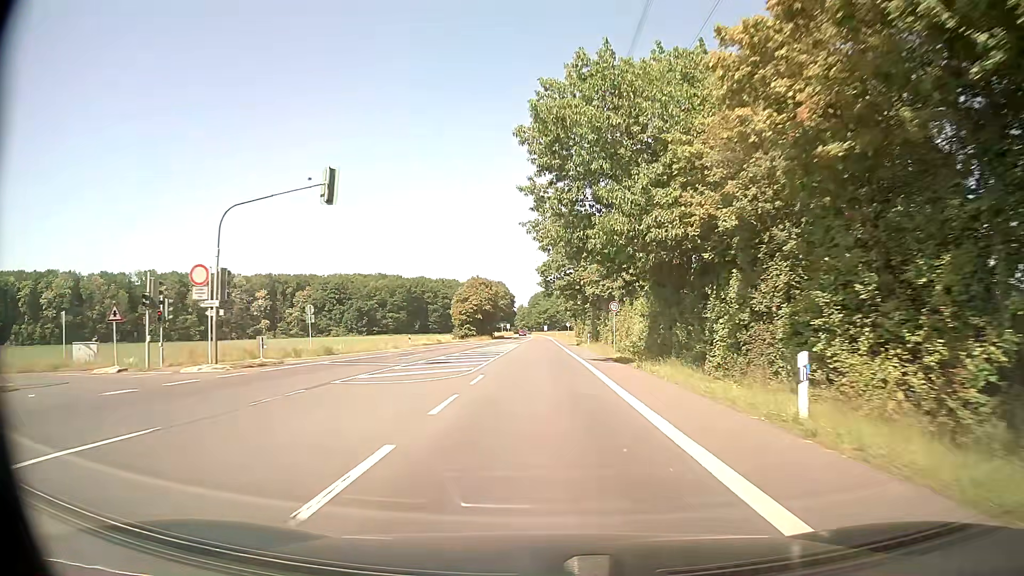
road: secondary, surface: asphalt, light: Day
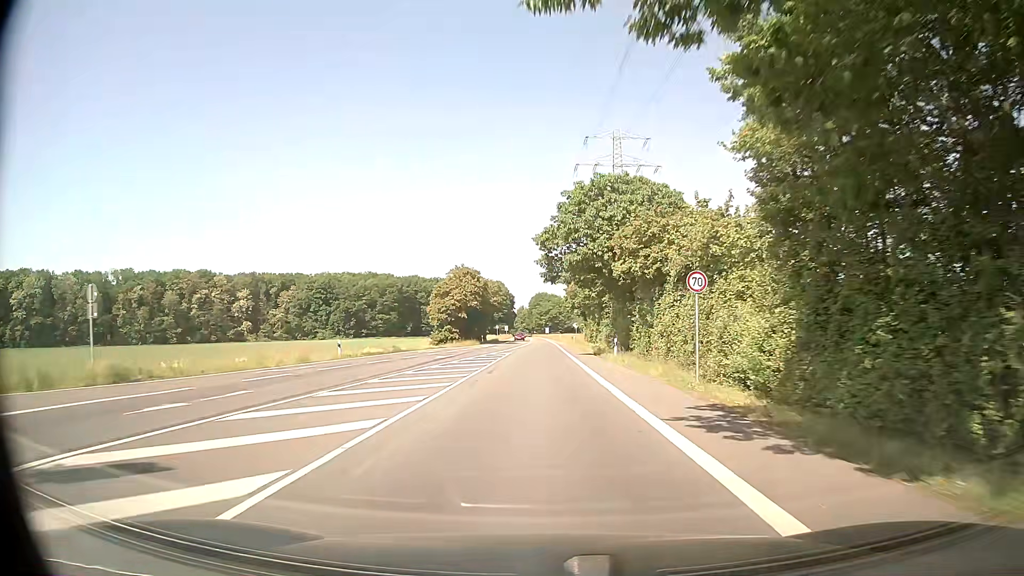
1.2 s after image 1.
(0.0, +21.5) m; 0°
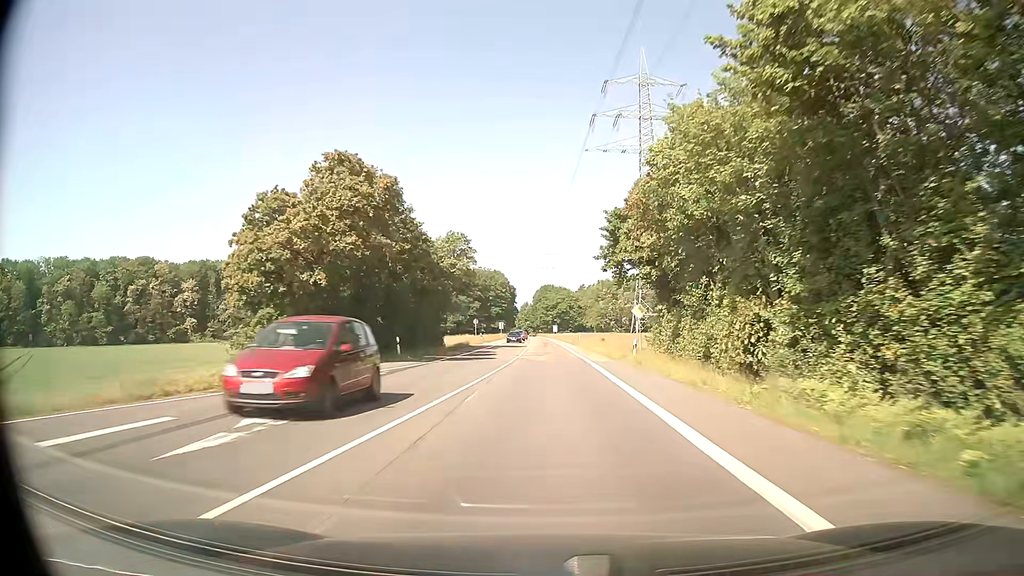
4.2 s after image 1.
(-0.5, +53.8) m; -1°
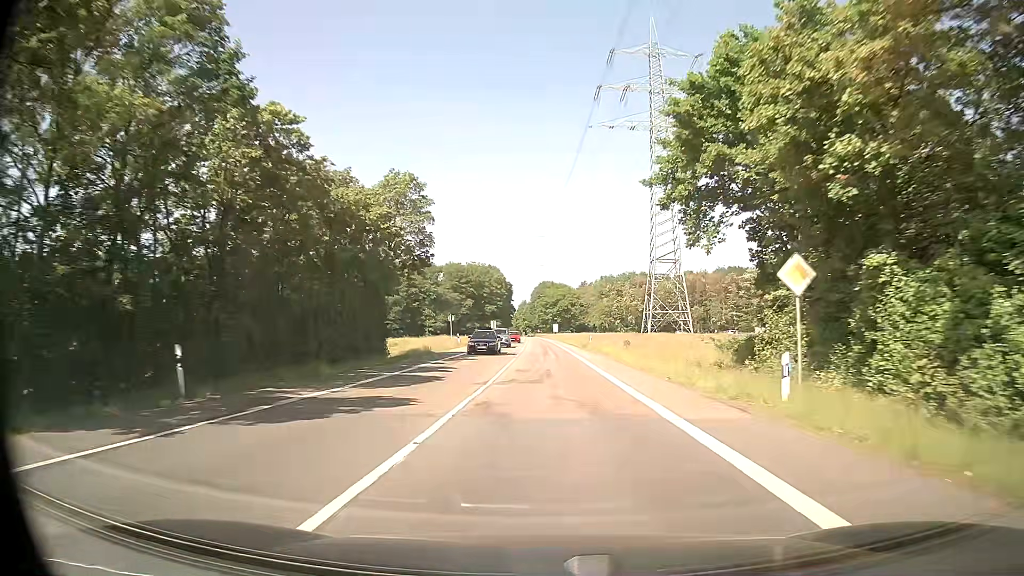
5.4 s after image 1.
(0.0, +21.5) m; 0°
(0, +10) (0, +20) (0, +30) (0, +40) (0, +50) (0, +60) (0, +70) (0, +80) (0, +90) (-1, +100) m
